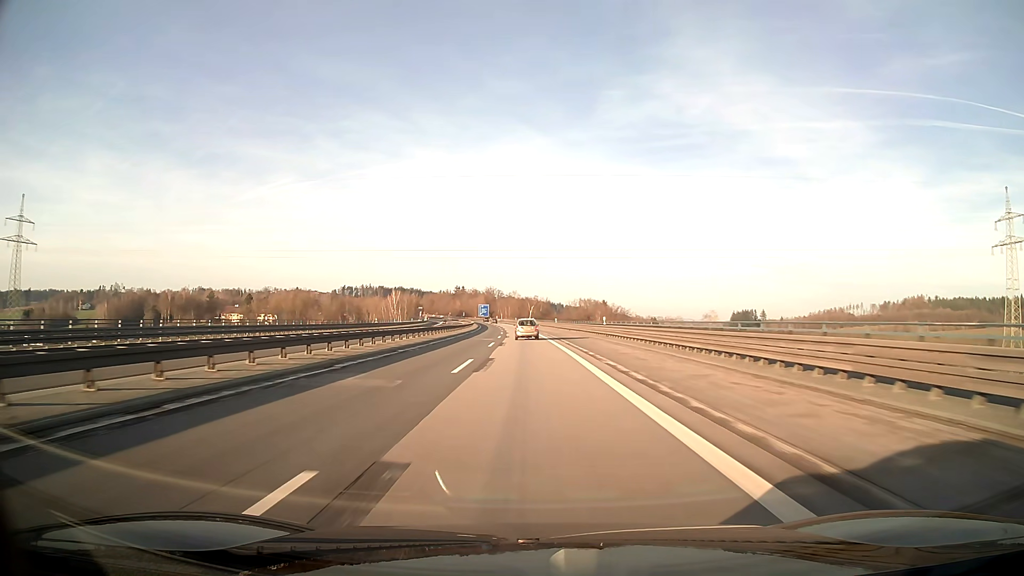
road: motorway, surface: asphalt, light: Day
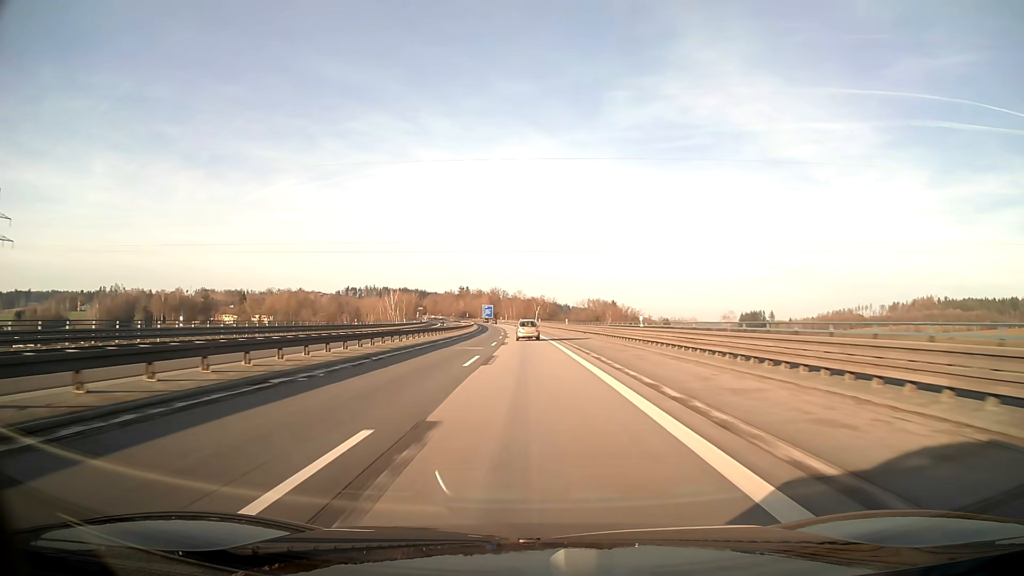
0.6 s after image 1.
(-0.1, +15.5) m; 0°
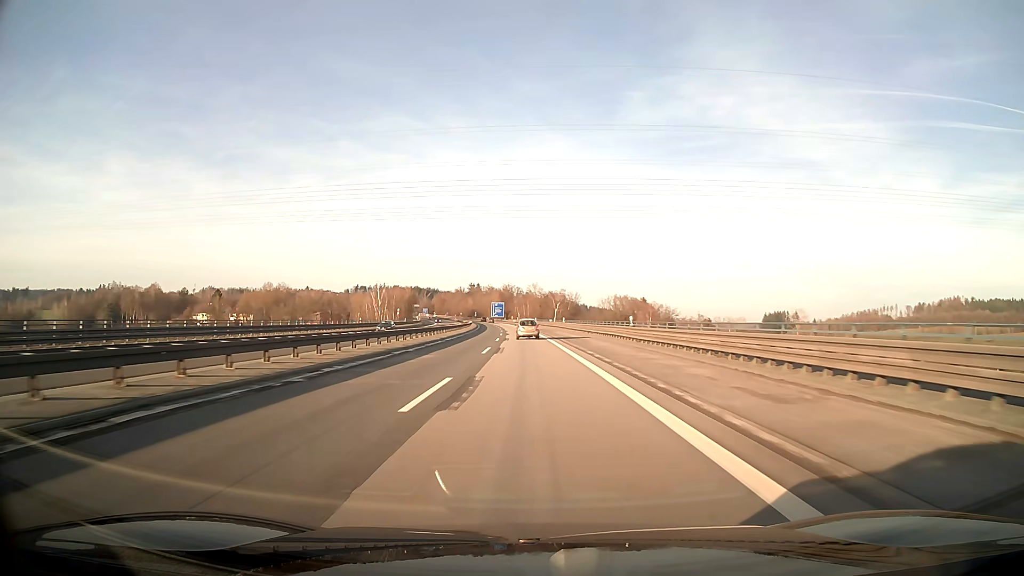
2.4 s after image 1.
(-0.6, +46.8) m; -1°
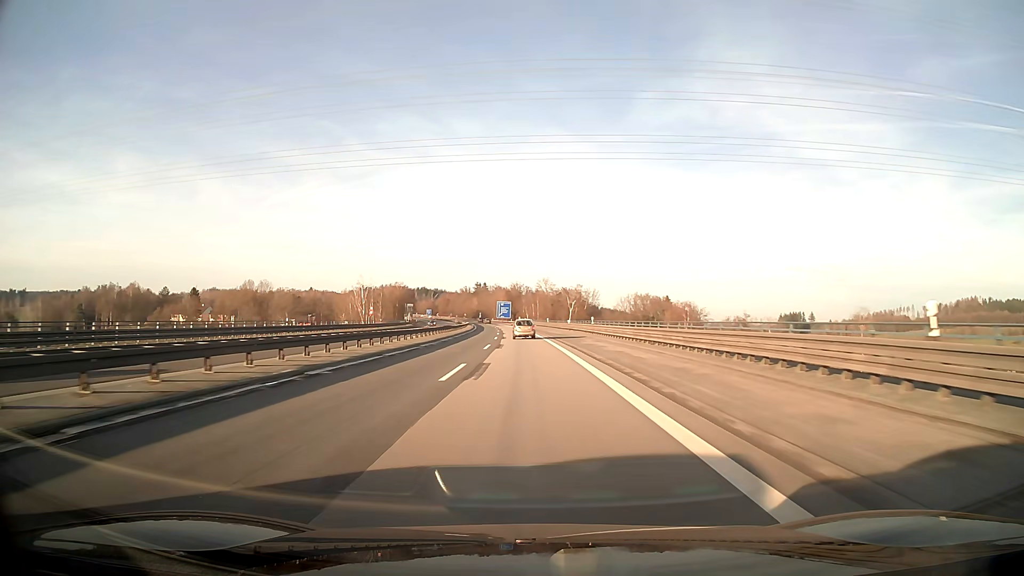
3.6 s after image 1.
(-0.2, +31.4) m; -1°
